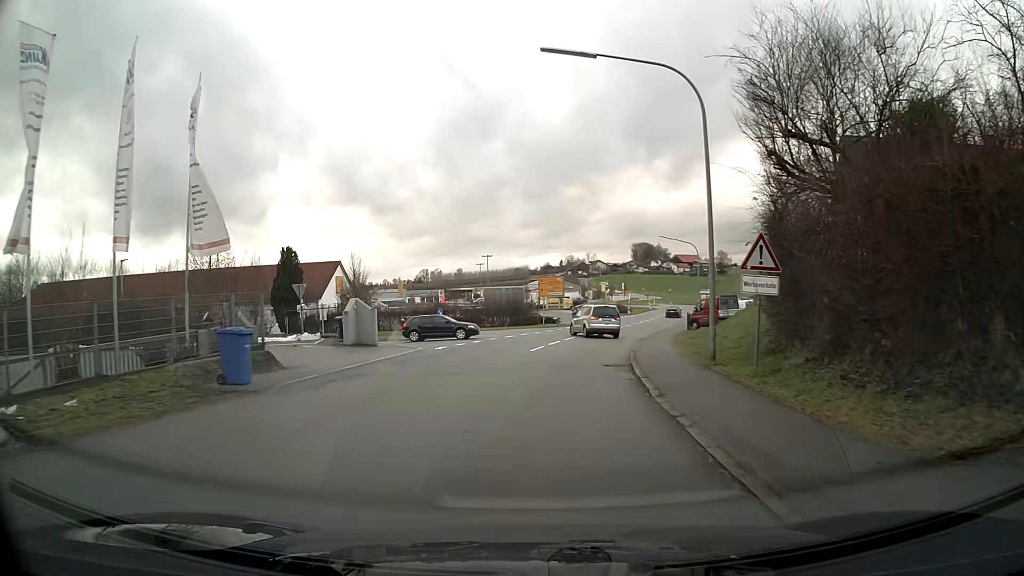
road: tertiary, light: Day
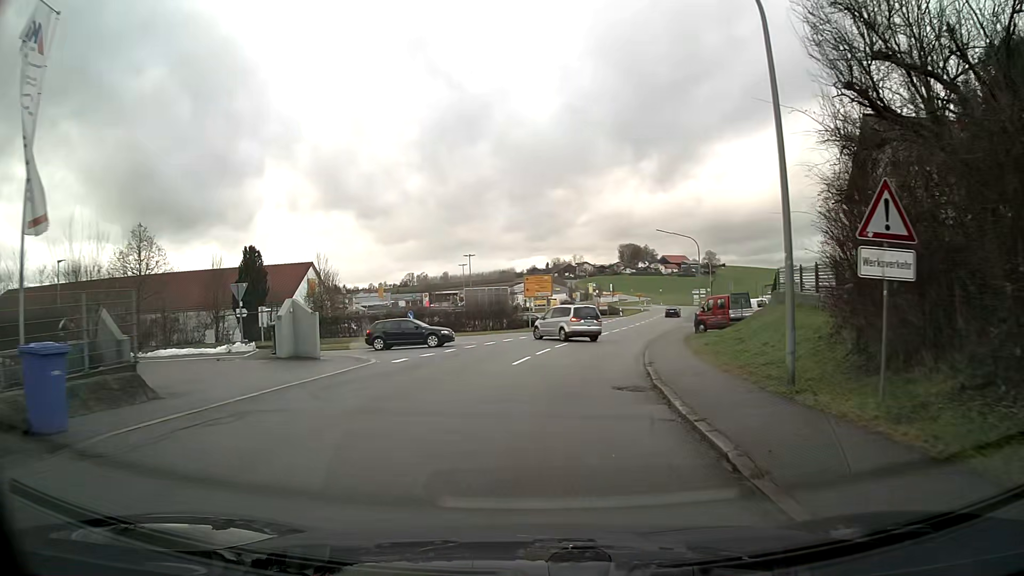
(0.0, +5.5) m; +1°
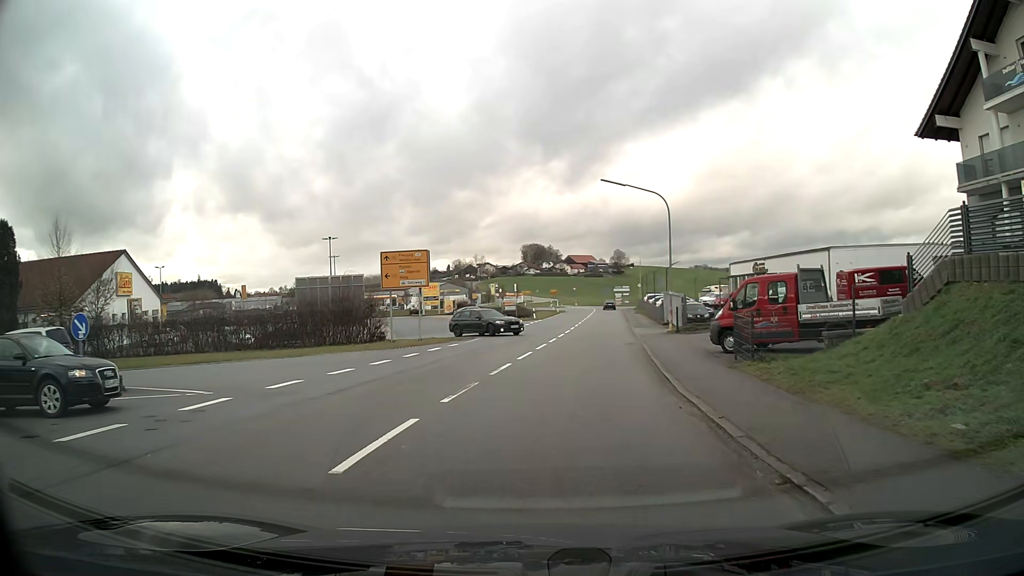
(+1.5, +21.0) m; +8°
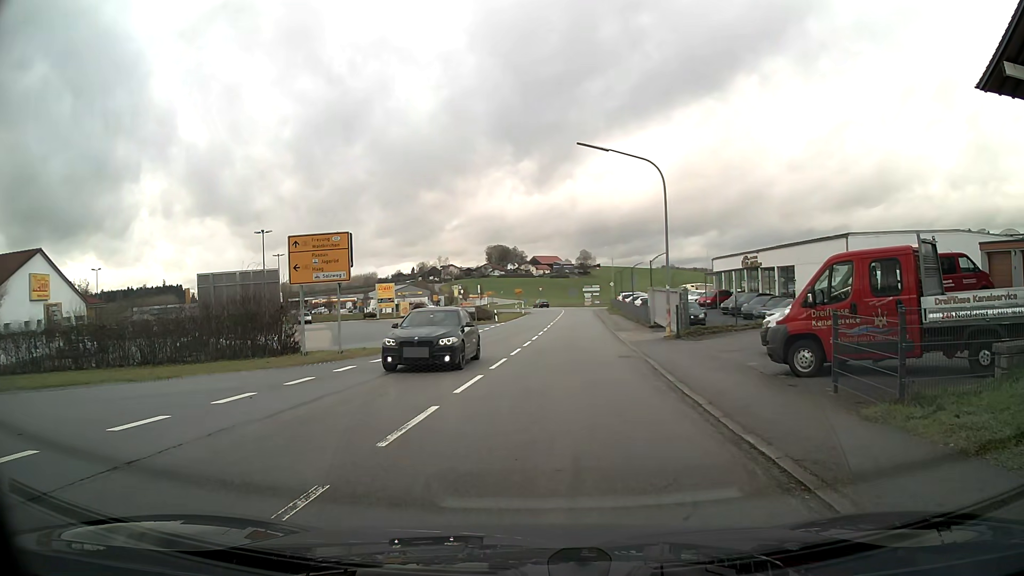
(+0.2, +7.4) m; +3°
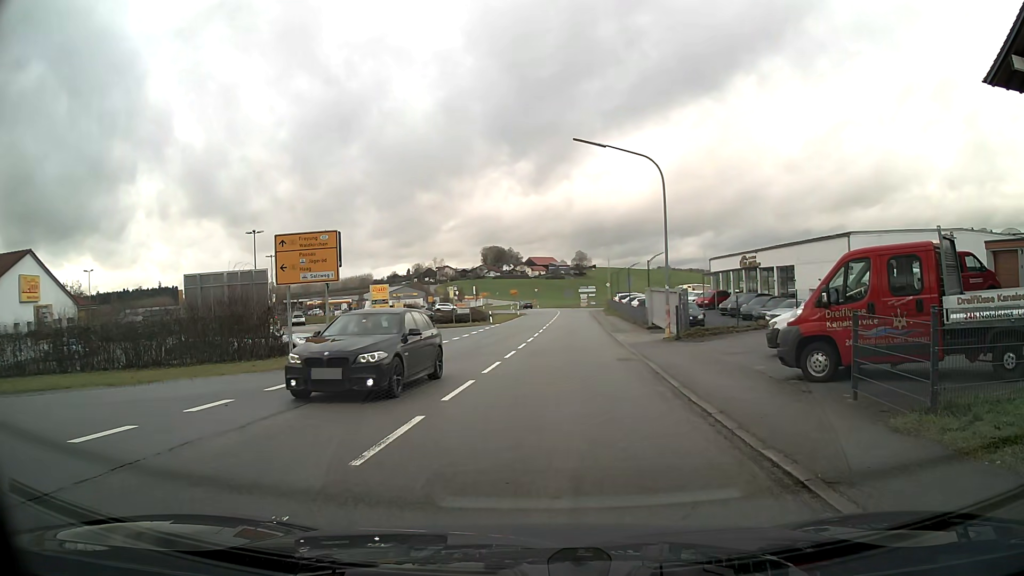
(0.0, +0.8) m; 0°
